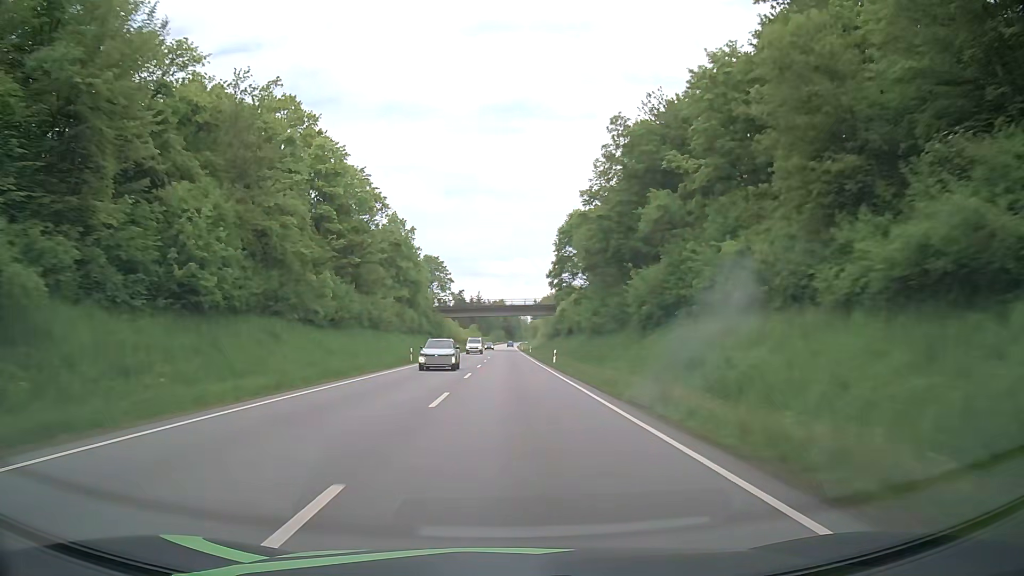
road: primary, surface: asphalt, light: Day
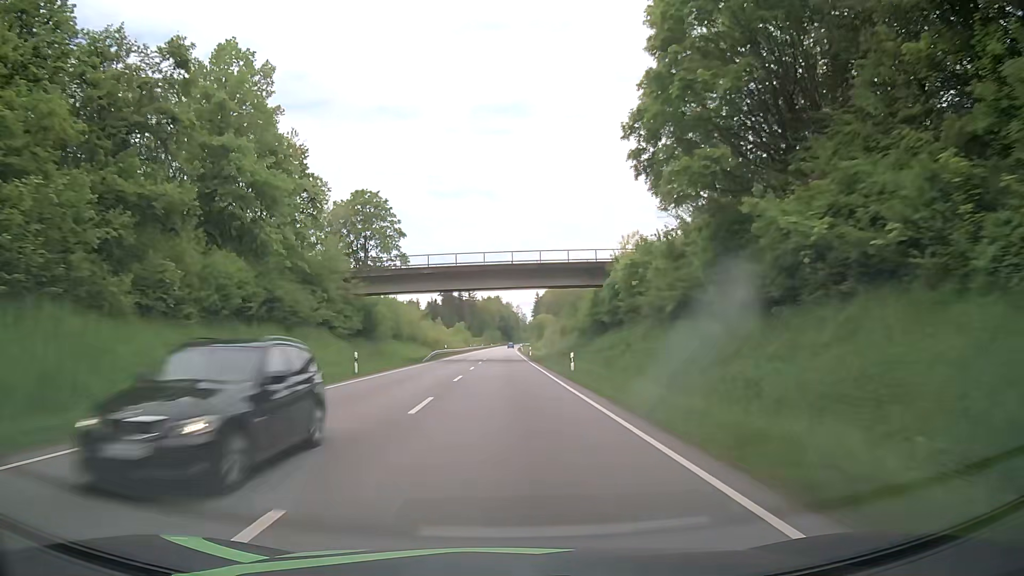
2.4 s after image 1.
(+0.2, +60.9) m; 0°
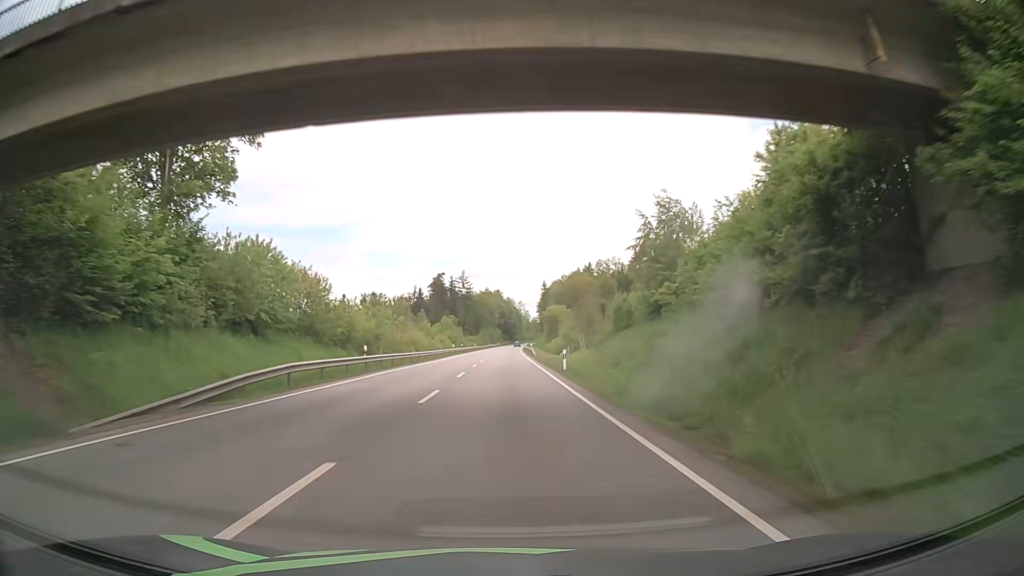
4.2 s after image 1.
(+0.1, +45.8) m; 0°
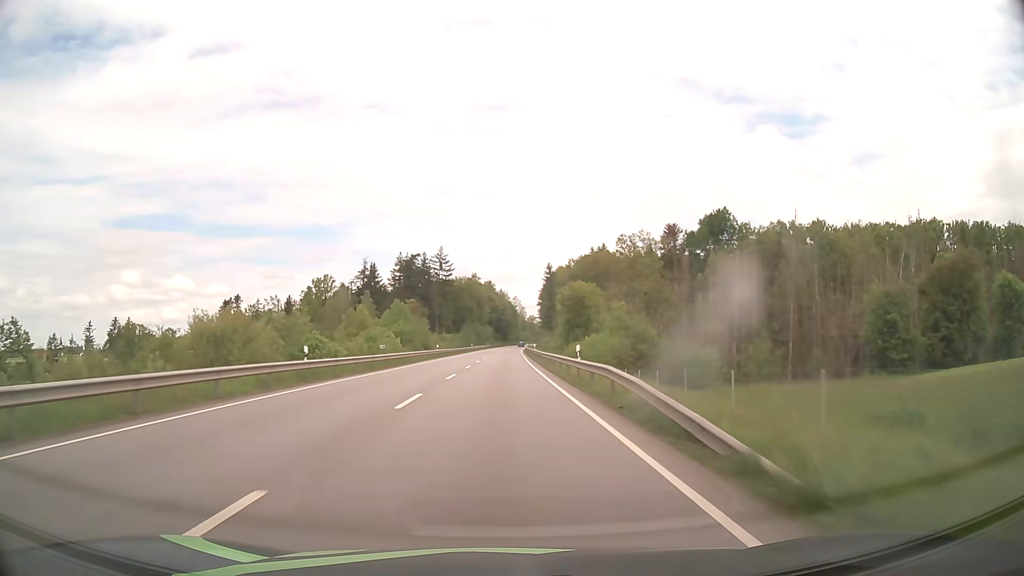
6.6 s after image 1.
(0.0, +61.6) m; 0°
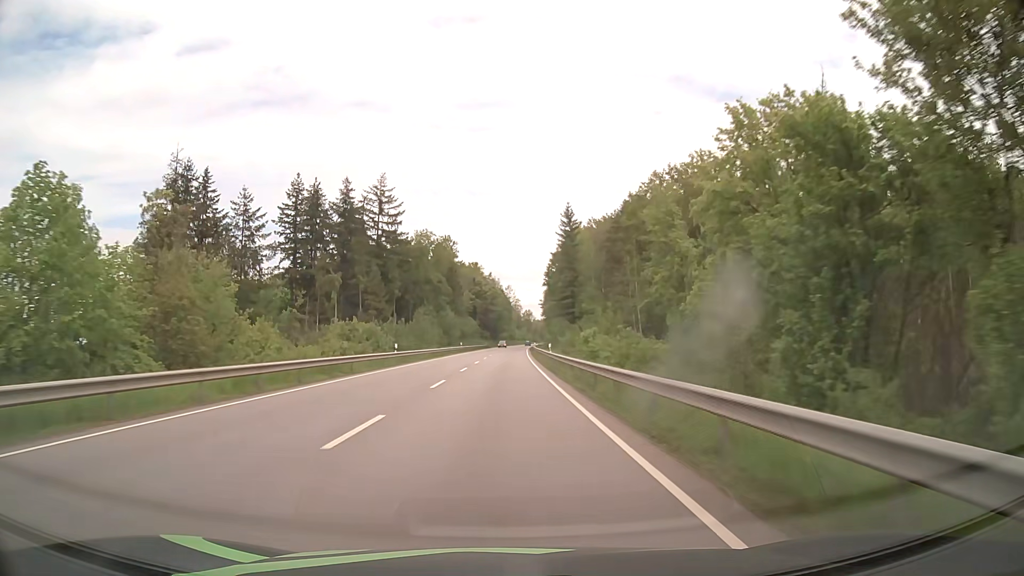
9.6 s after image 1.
(+0.4, +77.3) m; +1°
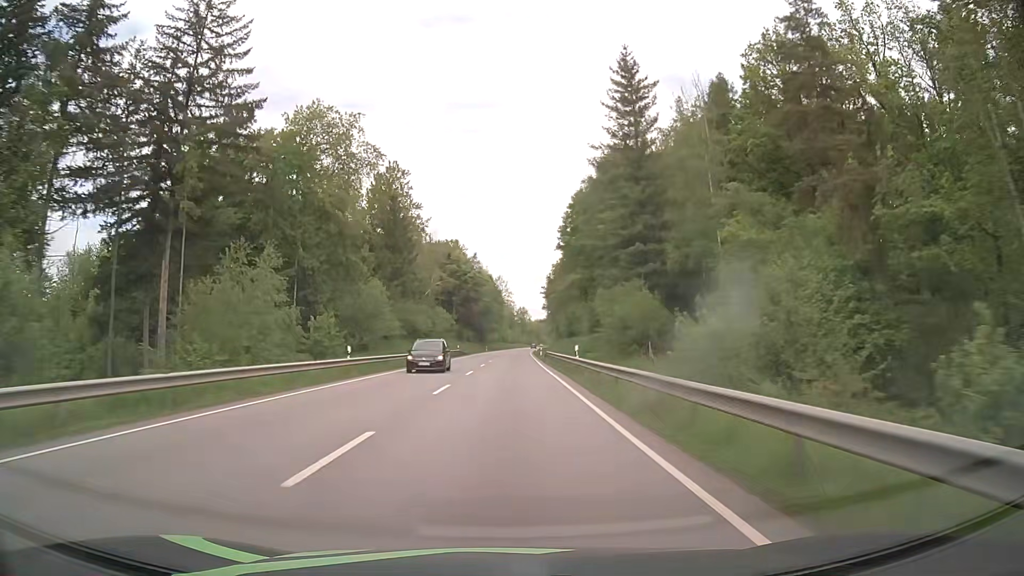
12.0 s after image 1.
(+0.4, +62.2) m; +1°
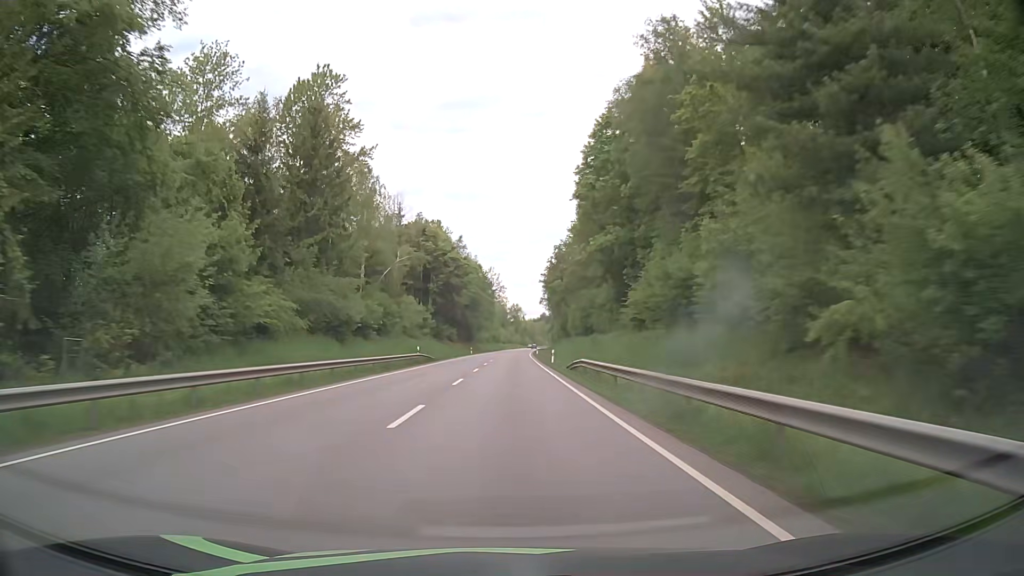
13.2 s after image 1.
(+0.2, +31.3) m; +1°
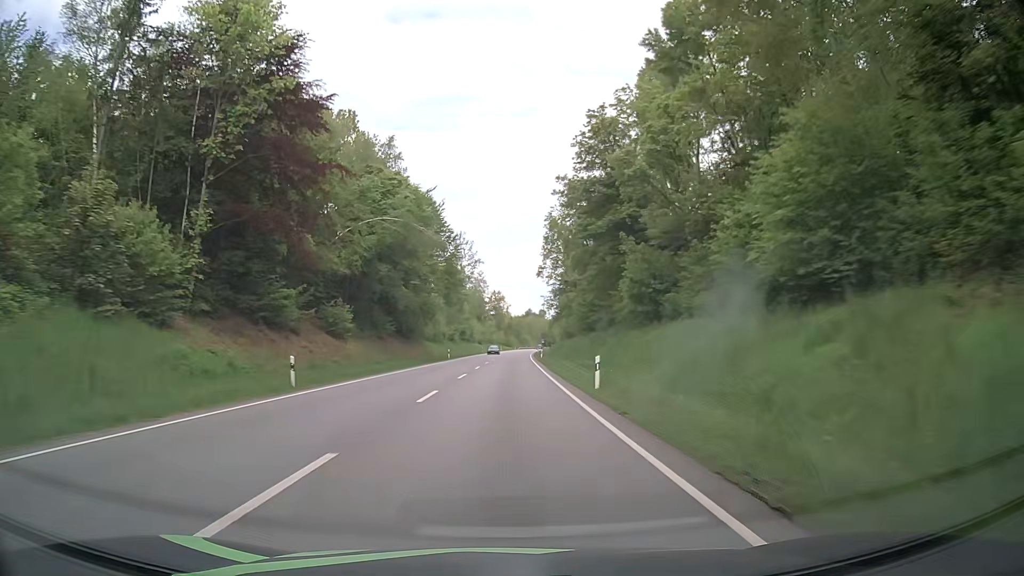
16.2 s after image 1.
(+0.9, +78.7) m; +1°
(0, +10) (0, +20) (0, +30) (0, +40) (0, +50) (0, +60) (+1, +70) (+1, +80) (+1, +90) (+1, +100) m
